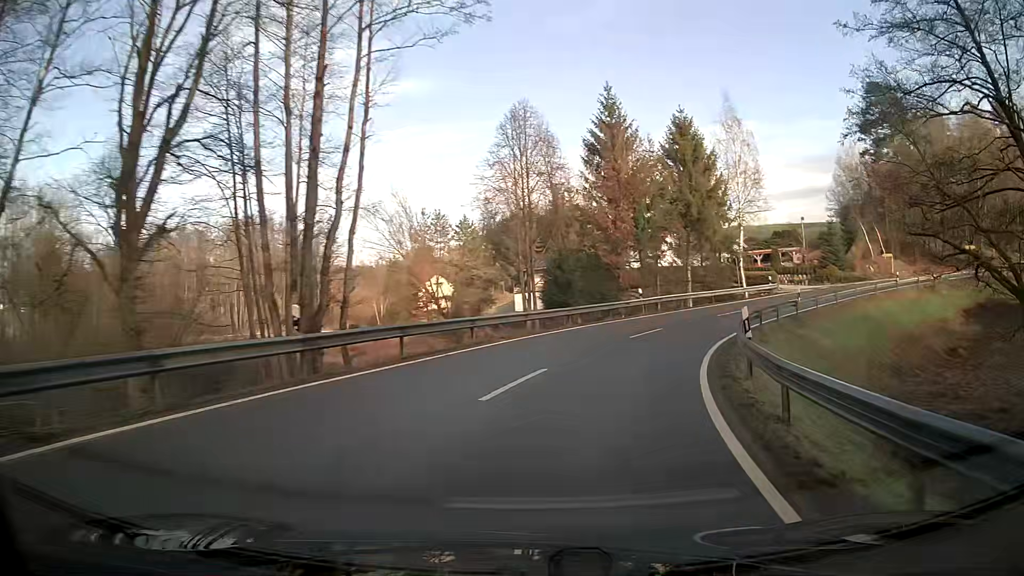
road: tertiary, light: Day
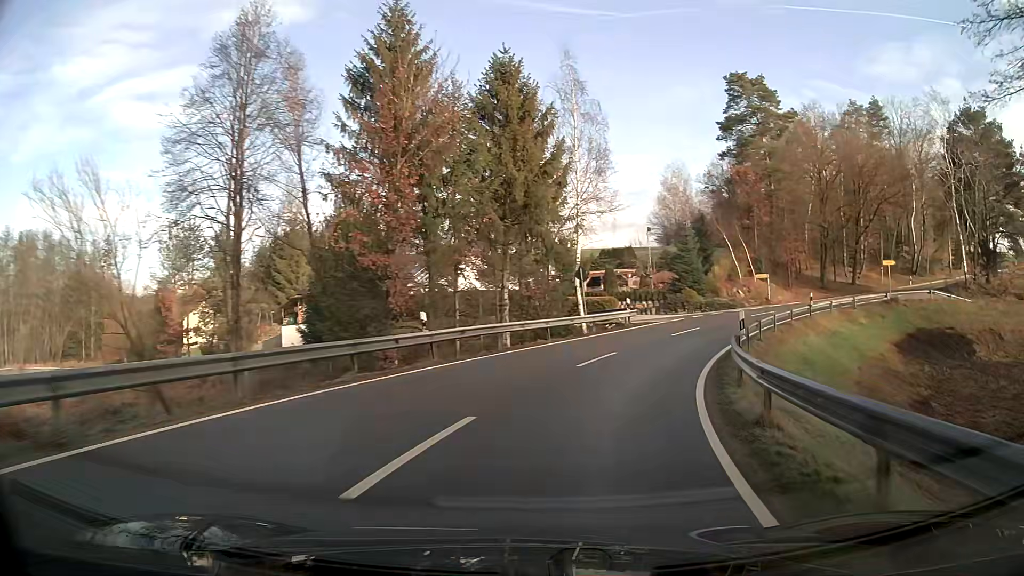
(+2.4, +16.3) m; +17°
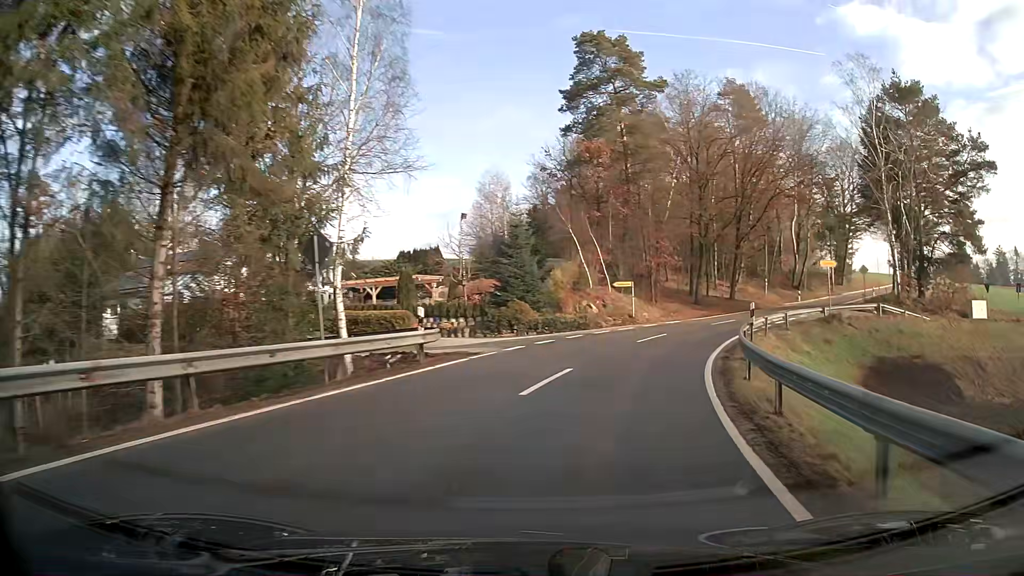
(+2.4, +16.0) m; +17°
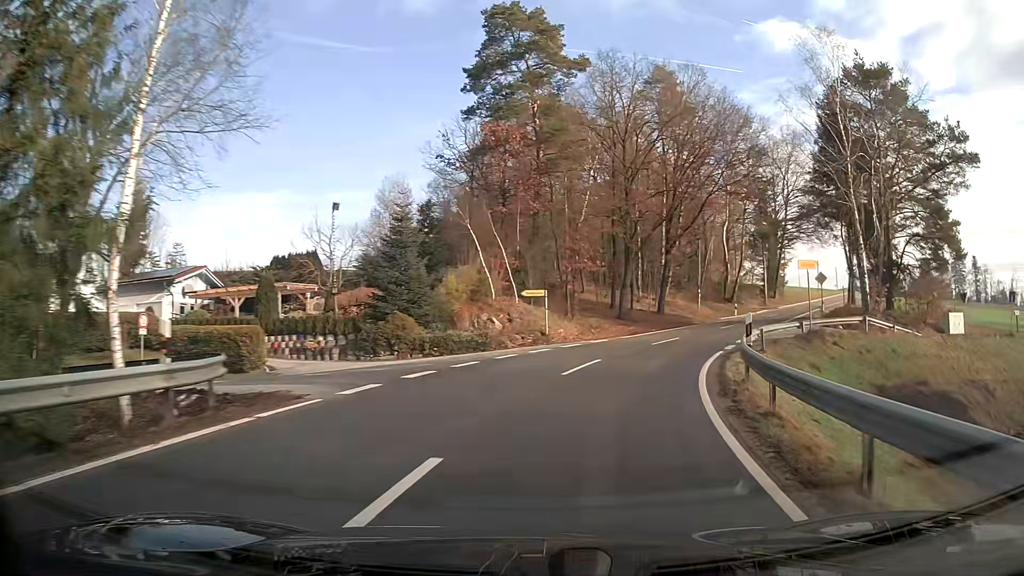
(+0.6, +8.0) m; +8°
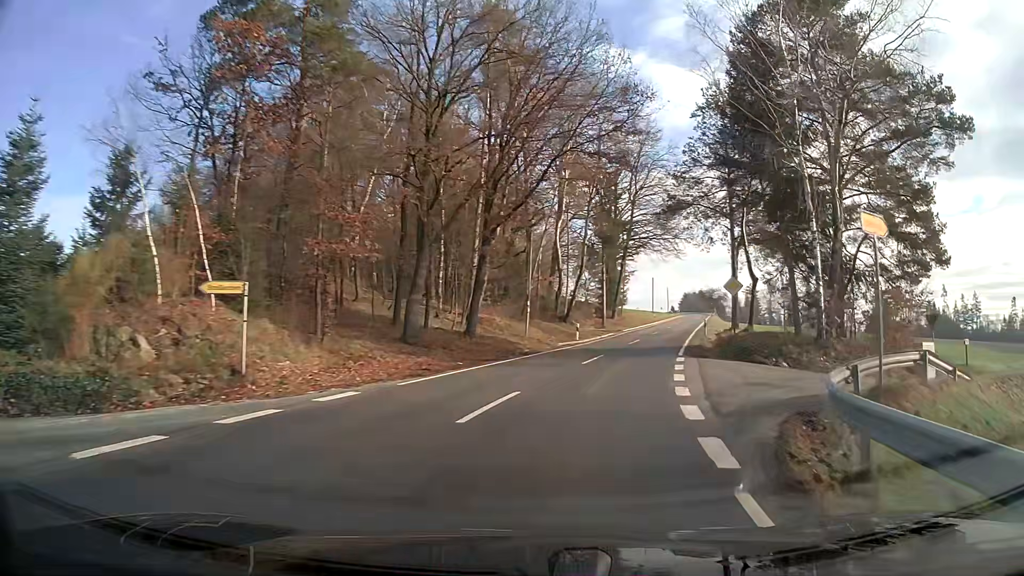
(+2.2, +16.0) m; +15°
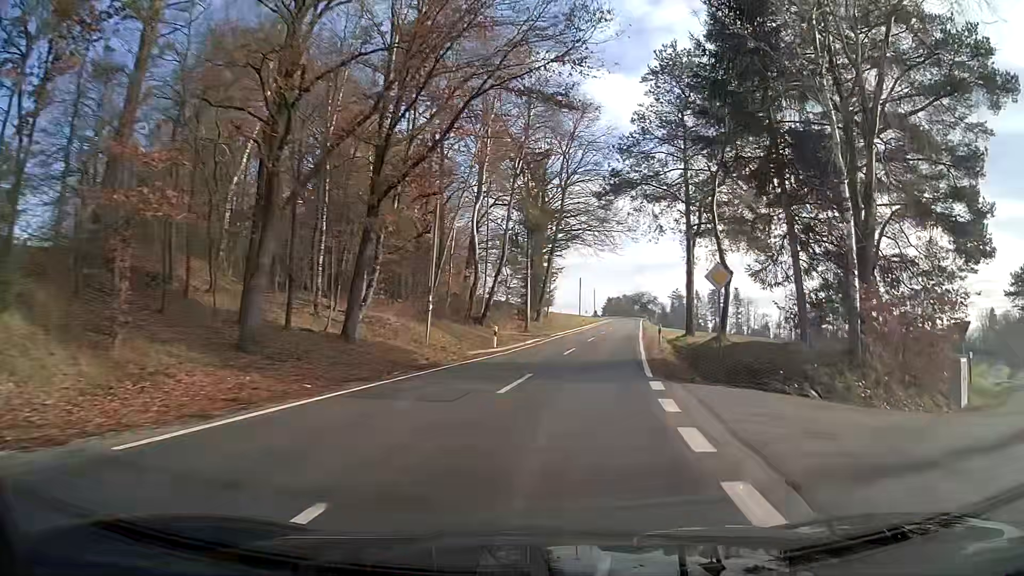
(+0.5, +8.3) m; +5°
